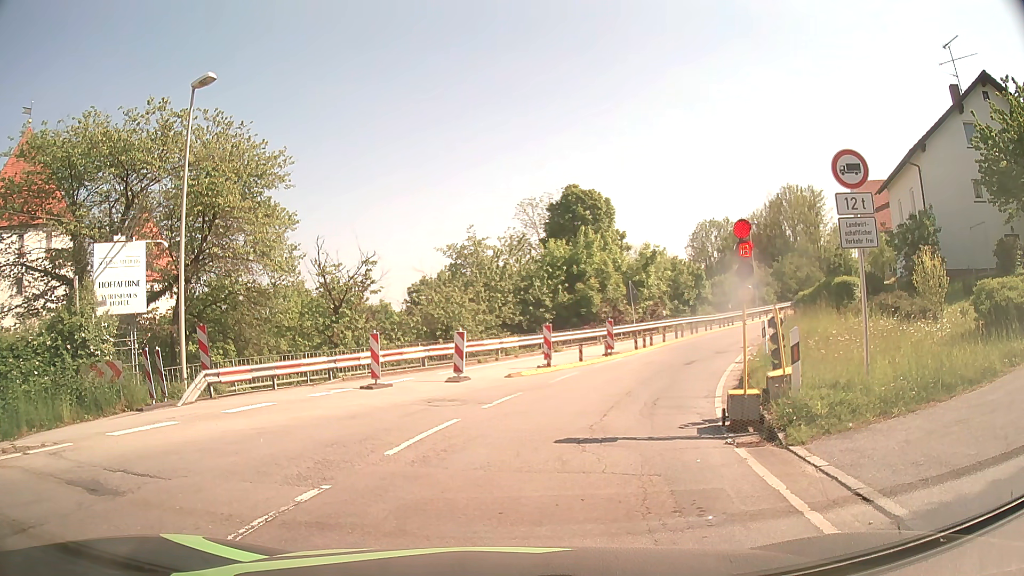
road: secondary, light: Day
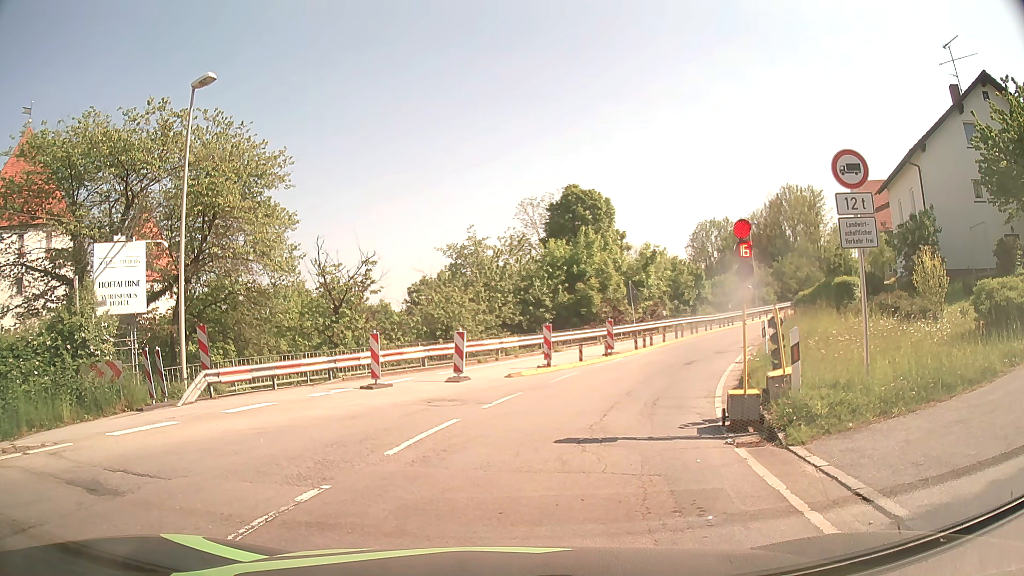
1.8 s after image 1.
(0.0, 0.0) m; 0°
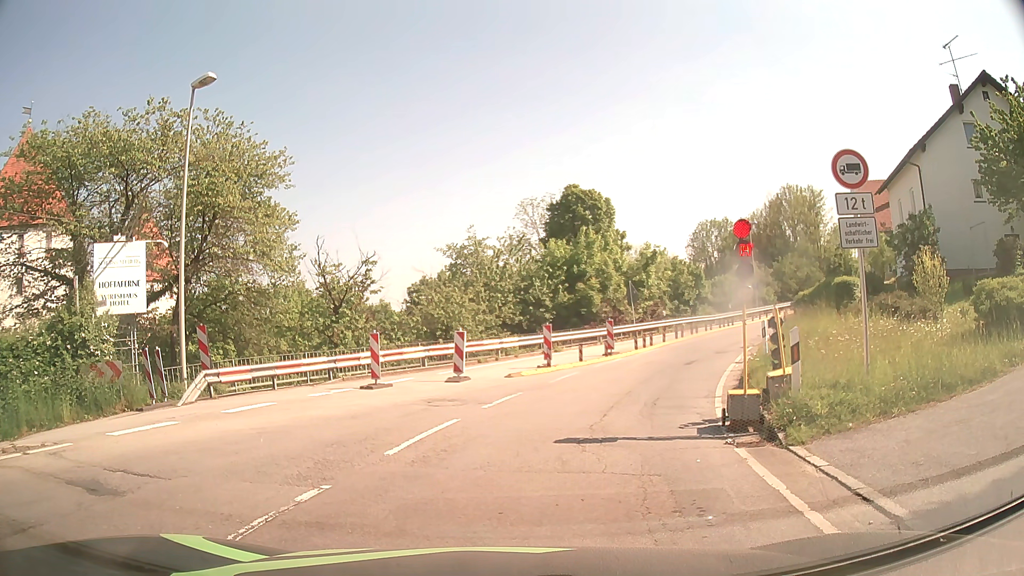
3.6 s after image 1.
(0.0, 0.0) m; 0°
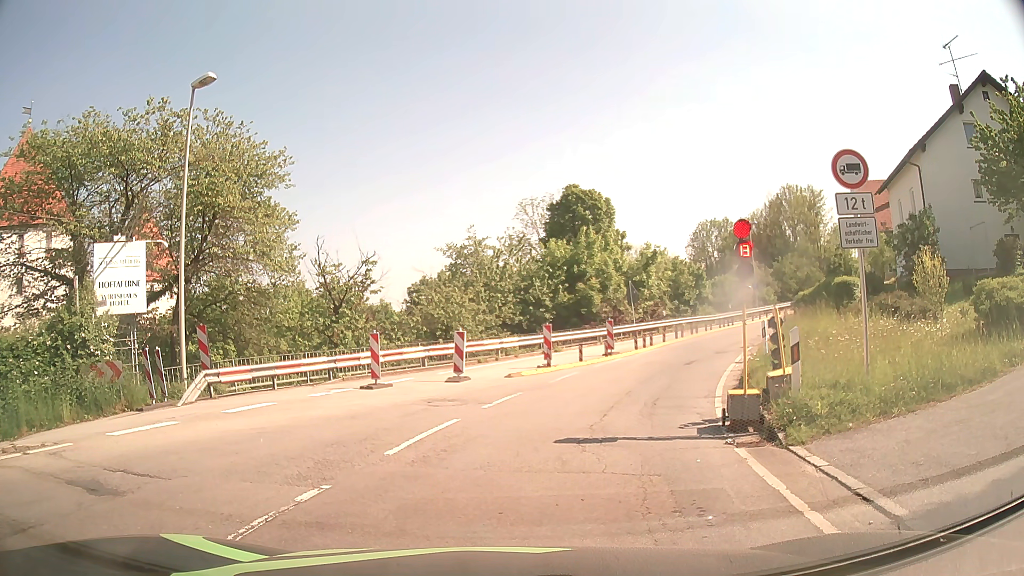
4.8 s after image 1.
(0.0, 0.0) m; 0°
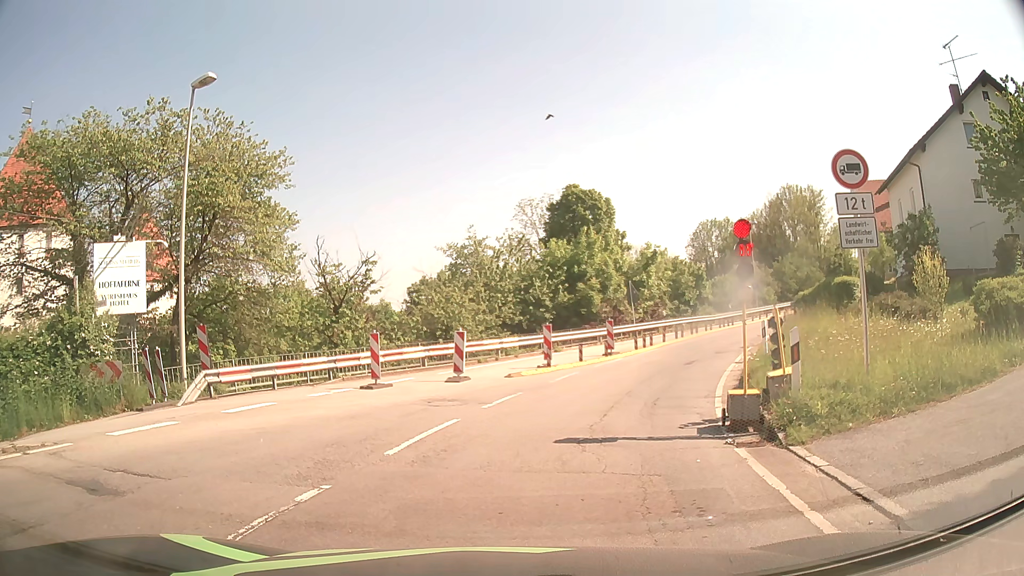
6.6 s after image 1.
(0.0, 0.0) m; 0°
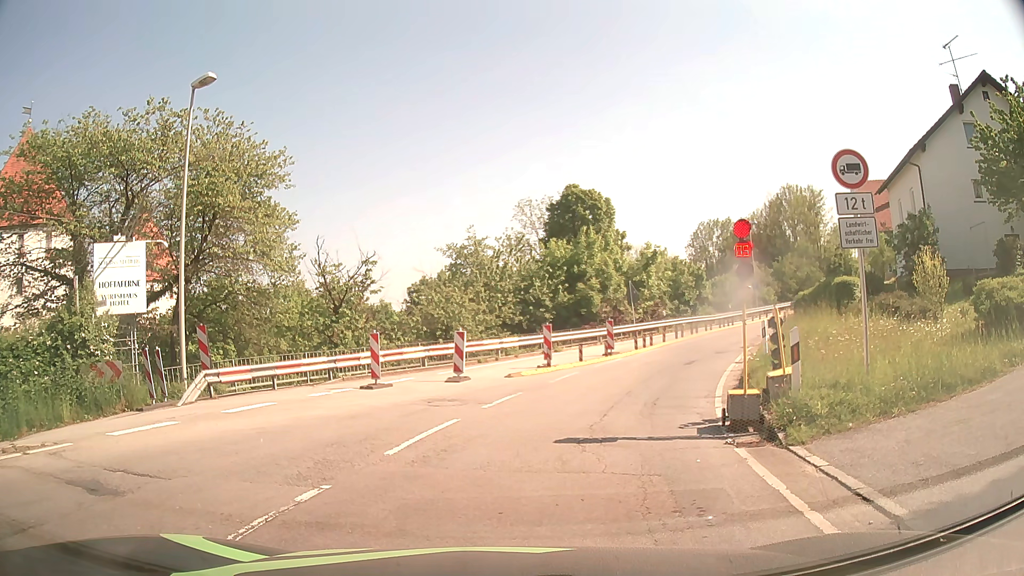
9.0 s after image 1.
(0.0, 0.0) m; 0°
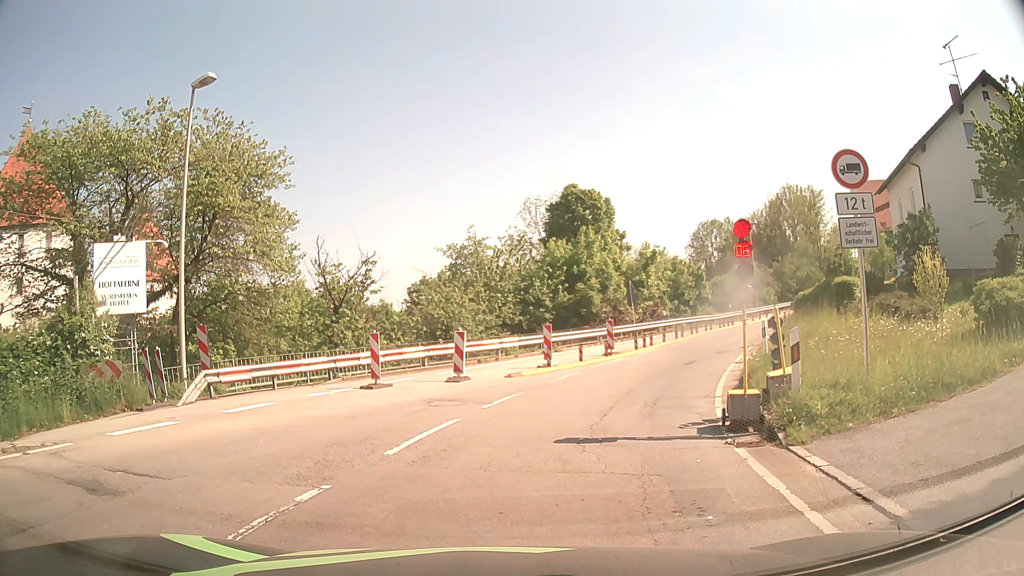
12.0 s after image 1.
(0.0, 0.0) m; 0°
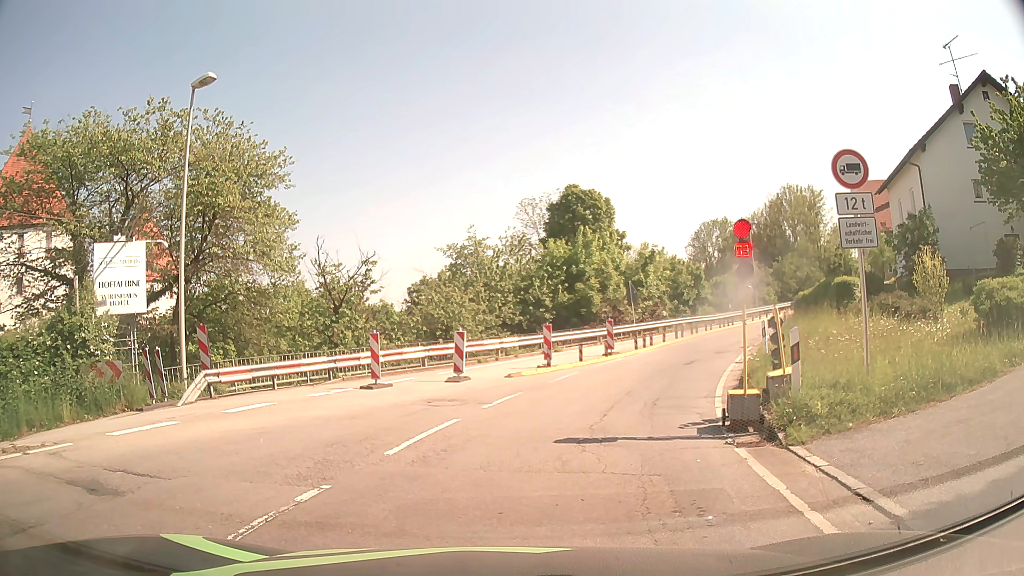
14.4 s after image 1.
(0.0, 0.0) m; 0°
(+1, +10) (+4, +19) (+9, +28) (+14, +37) (+20, +45) (+27, +52) (+33, +60) (+40, +67) (+47, +74) (+54, +81) m
